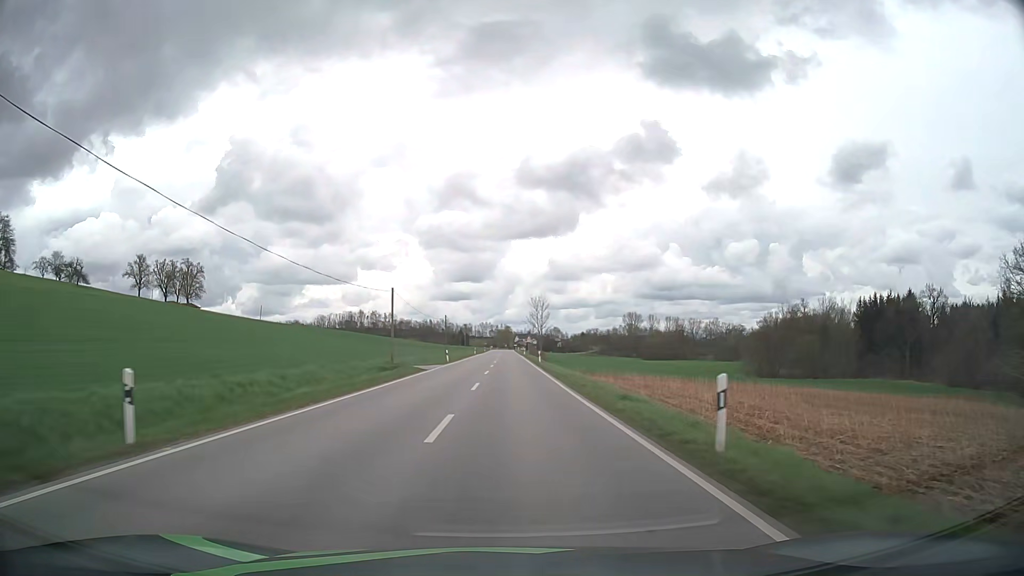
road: secondary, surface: asphalt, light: Day
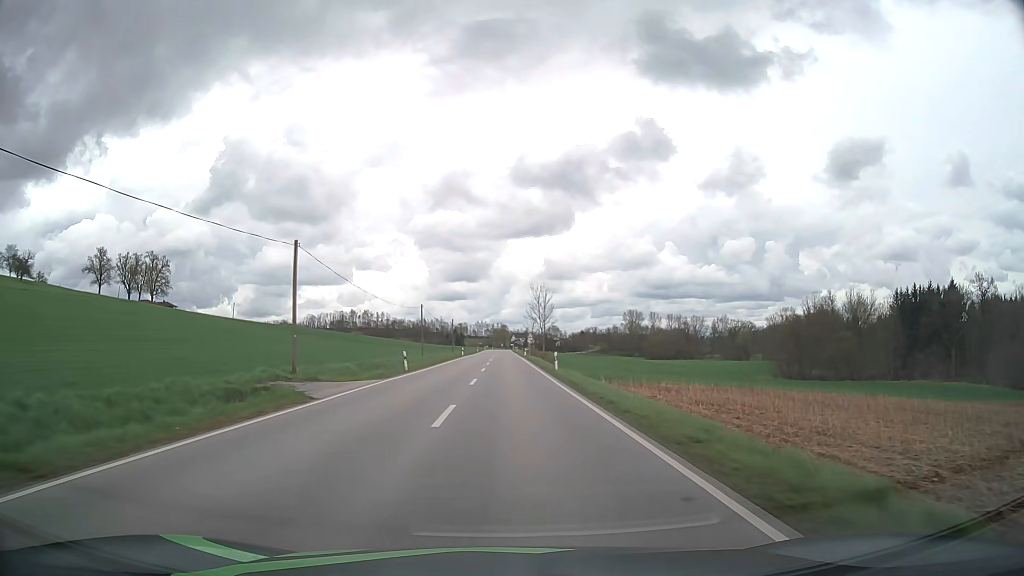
(+0.1, +22.9) m; 0°
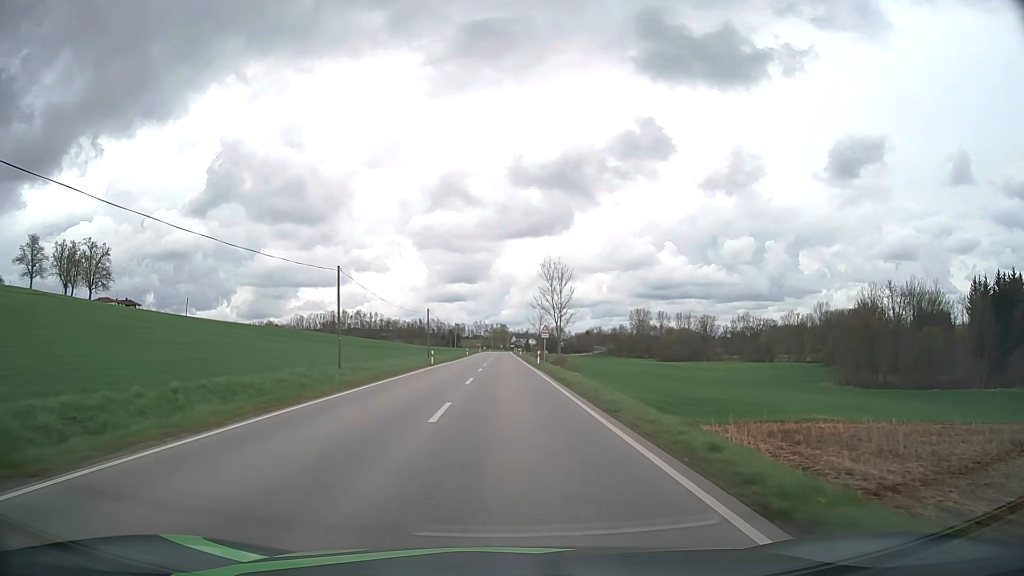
(0.0, +35.3) m; 0°
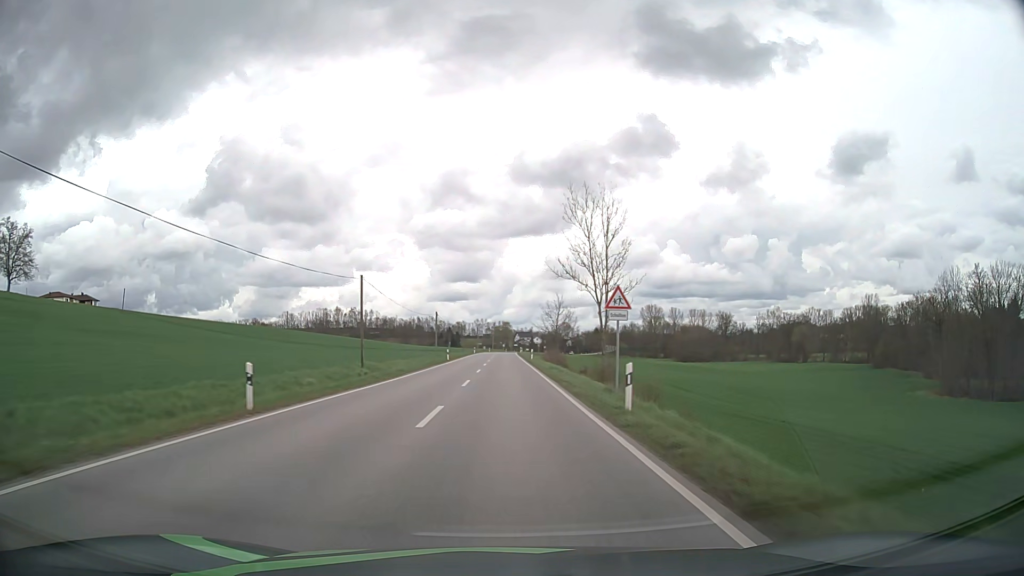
(0.0, +36.9) m; 0°
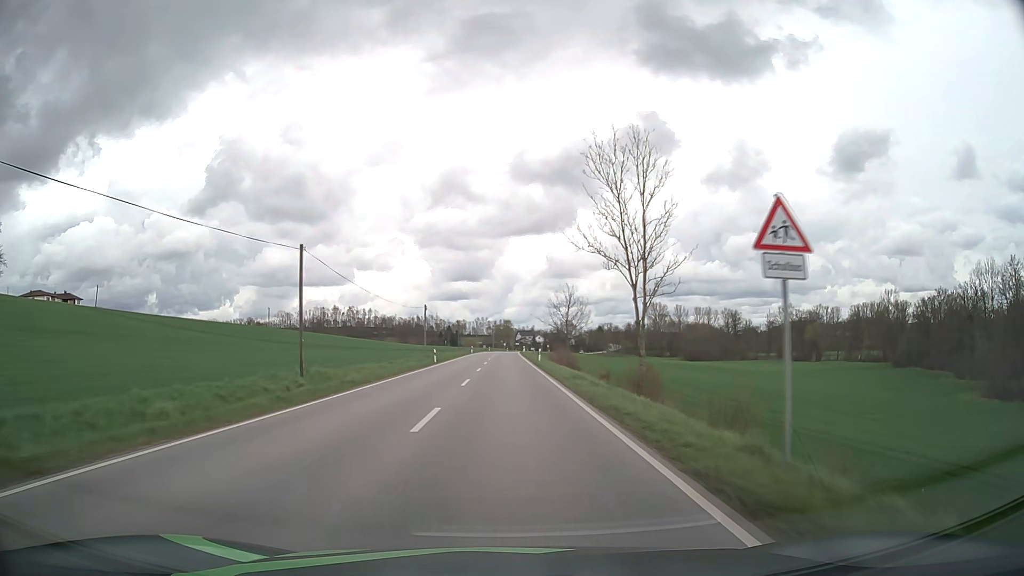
(0.0, +12.7) m; 0°
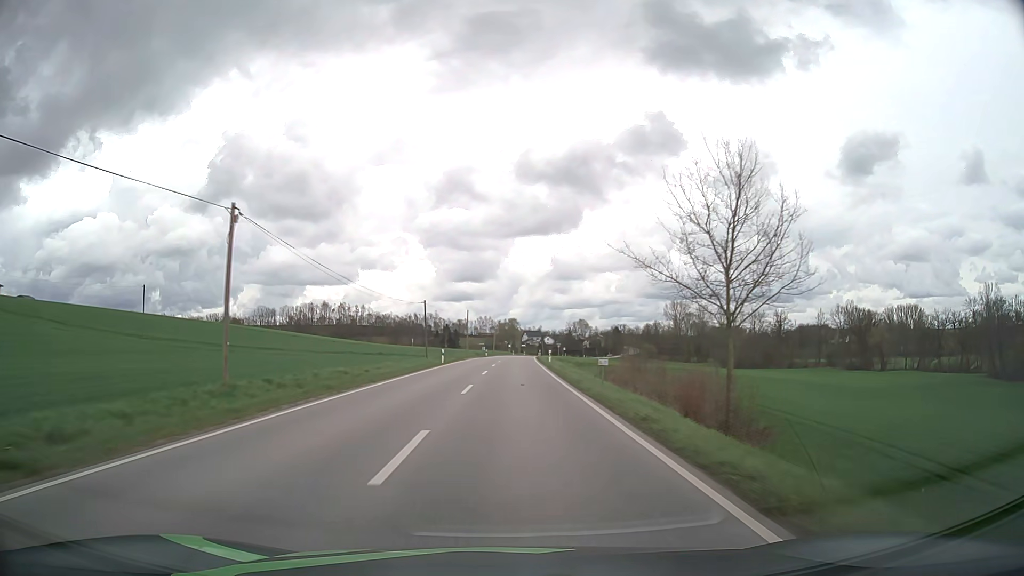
(-0.2, +52.3) m; 0°
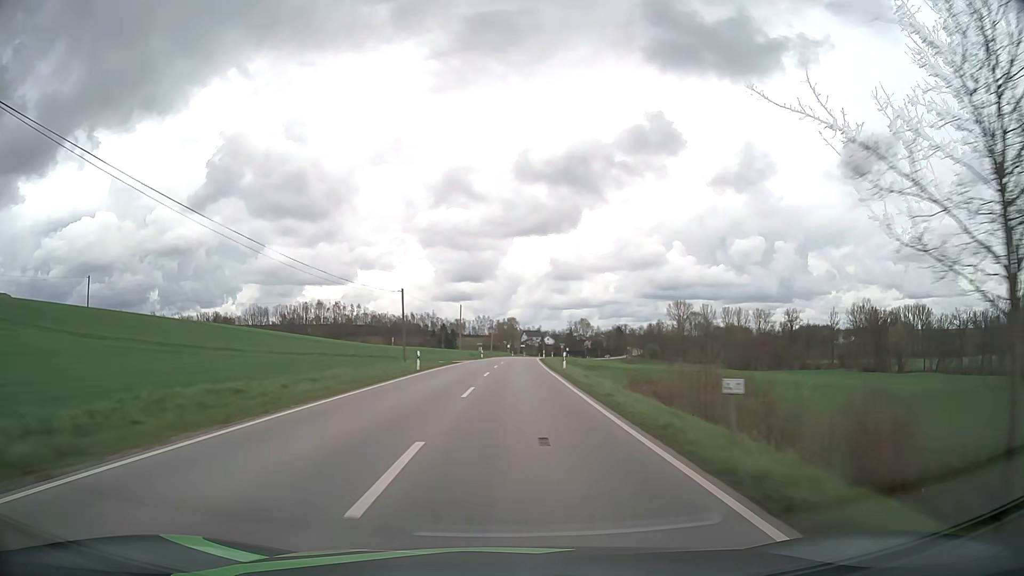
(0.0, +13.2) m; 0°
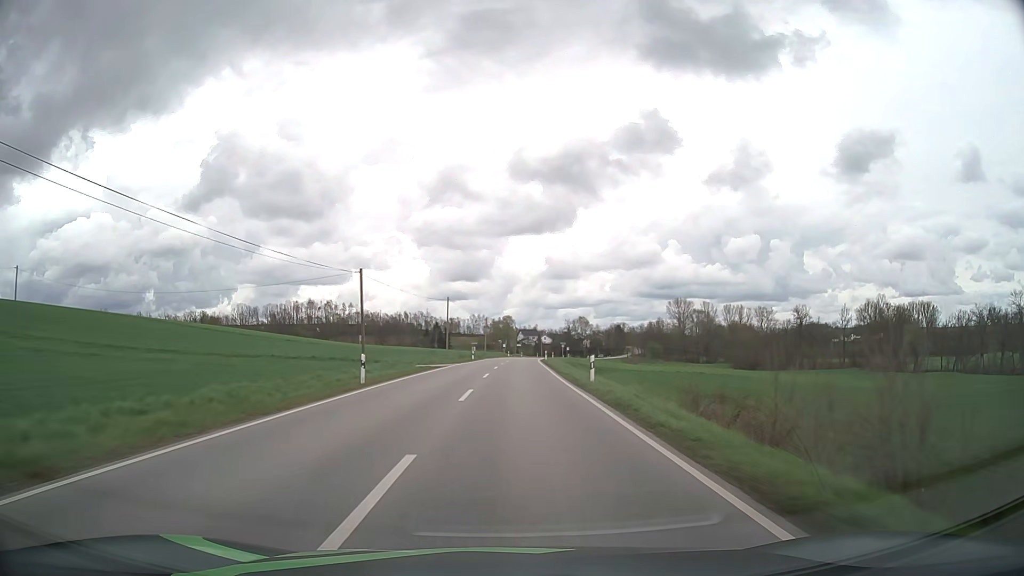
(0.0, +13.2) m; 0°
(0, +10) (0, +20) (0, +30) (0, +40) (+1, +50) (+1, +60) (+2, +70) (+2, +80) (+3, +90) (+4, +100) m
